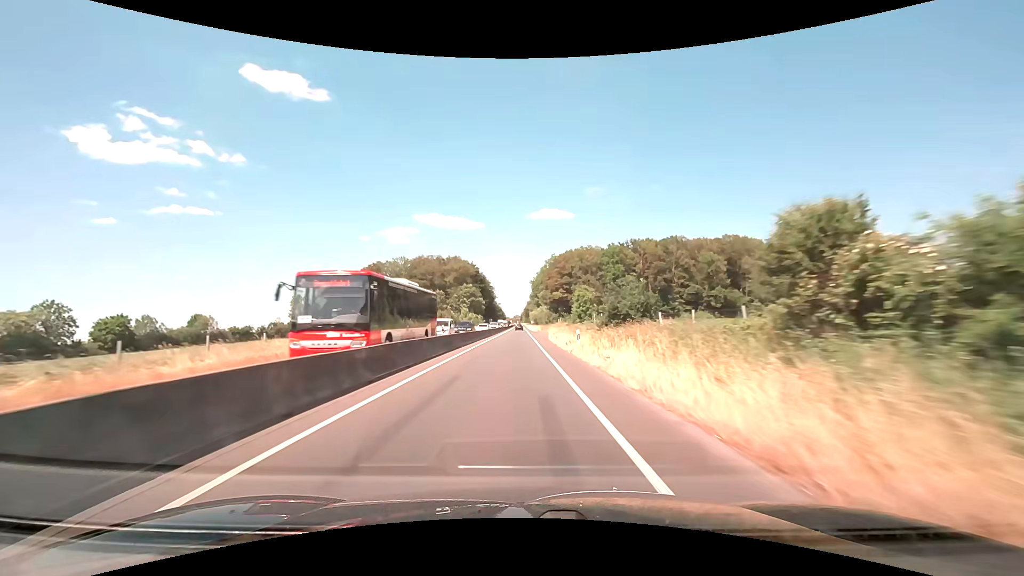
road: trunk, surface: asphalt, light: Day
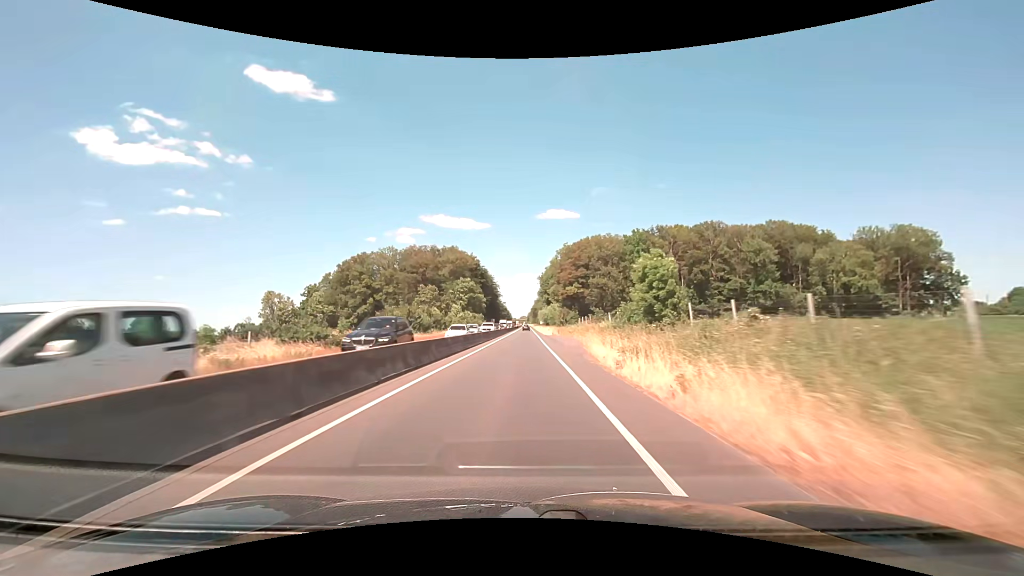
(-0.3, +28.2) m; -1°
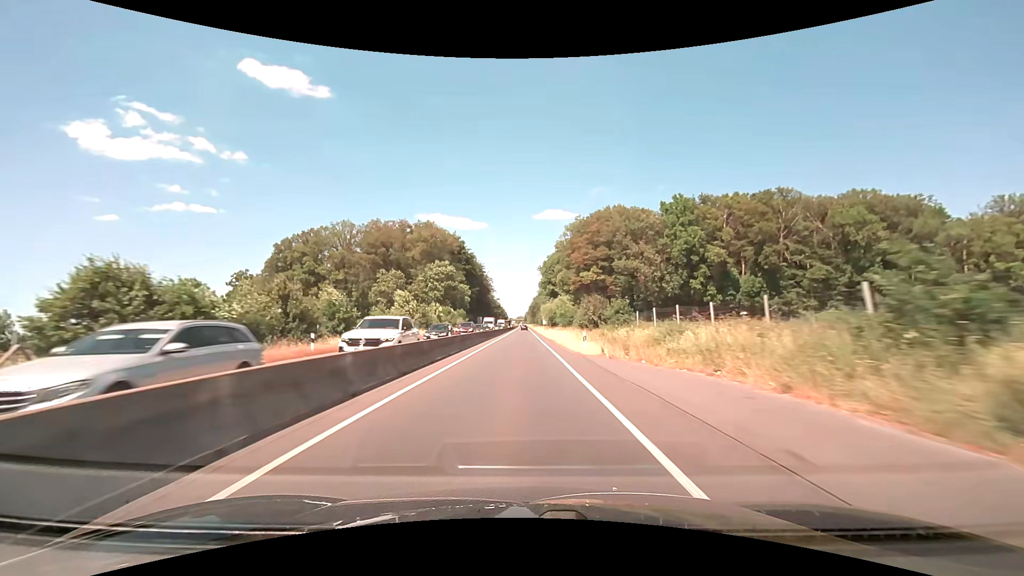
(+0.1, +42.1) m; 0°
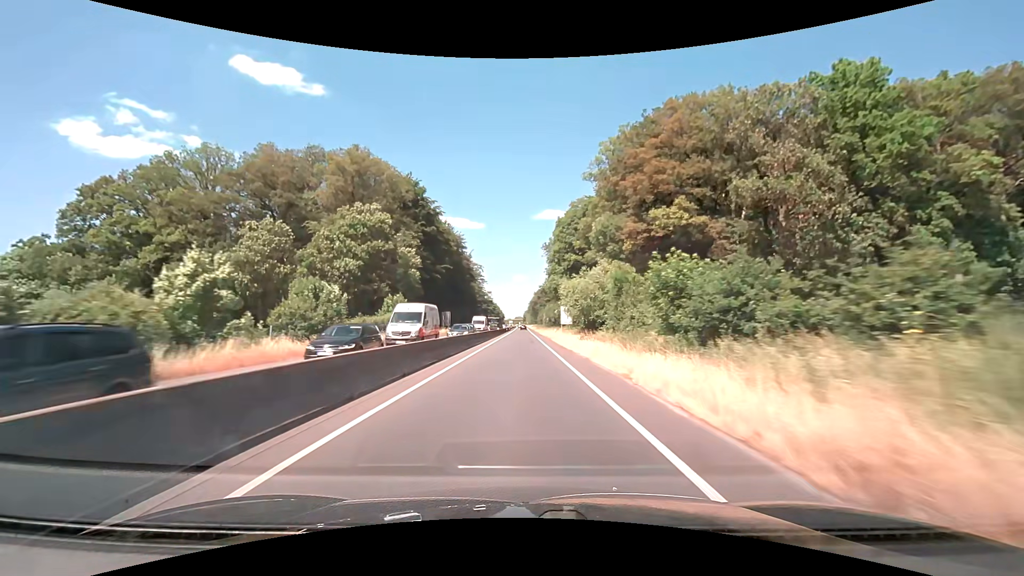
(0.0, +56.9) m; 0°
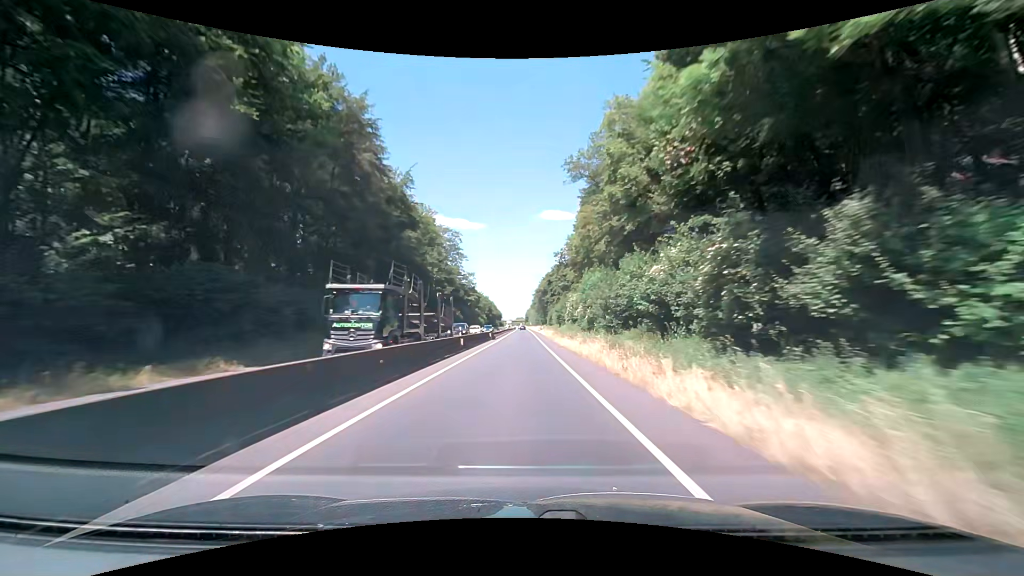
(0.0, +73.6) m; 0°
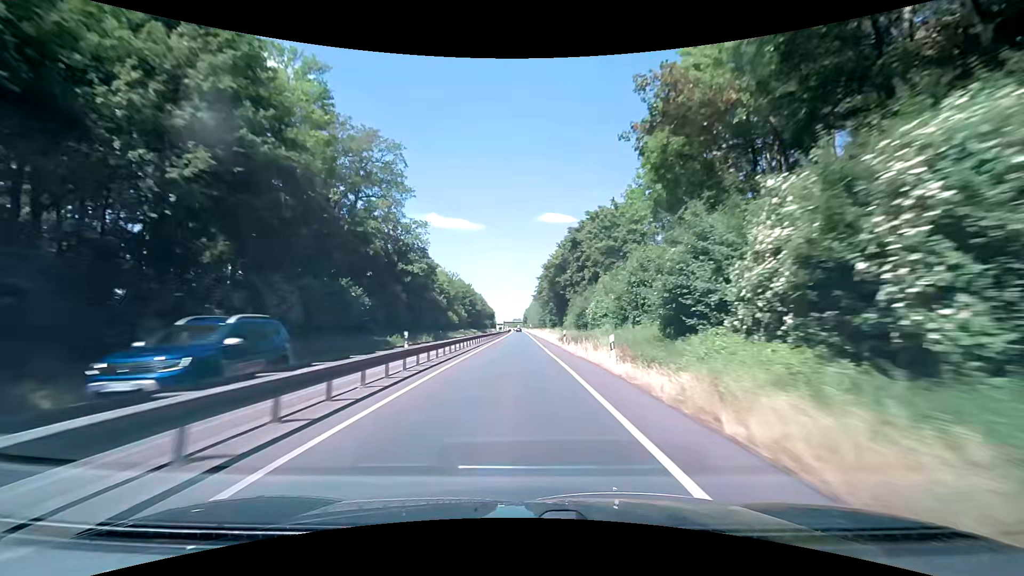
(0.0, +61.1) m; 0°
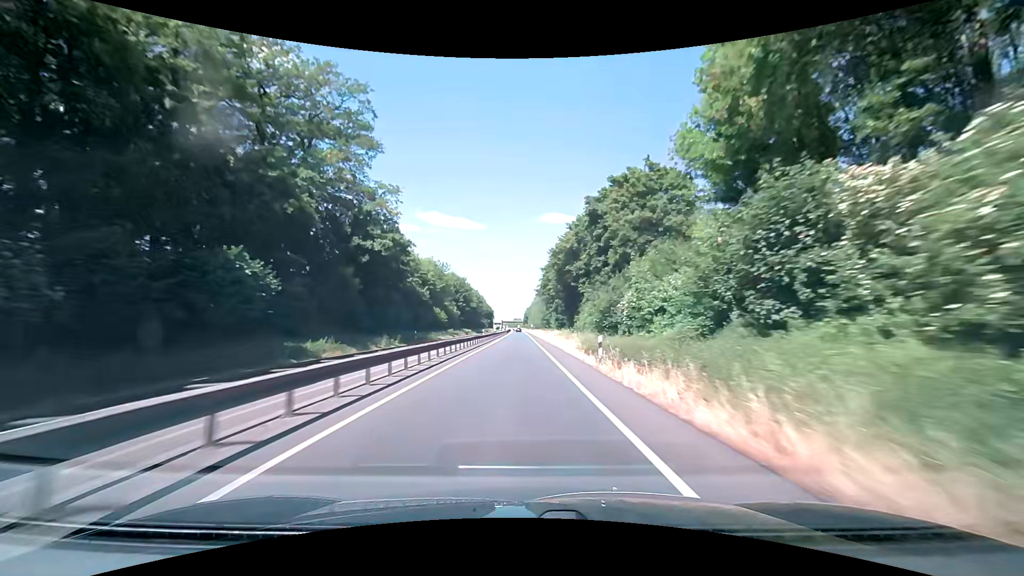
(0.0, +15.5) m; 0°
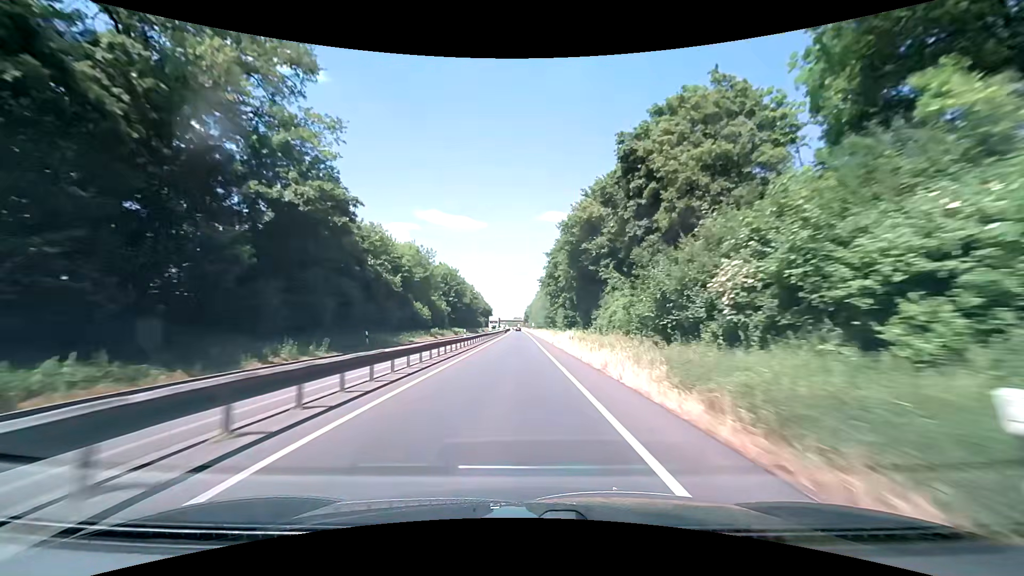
(0.0, +15.6) m; 0°
